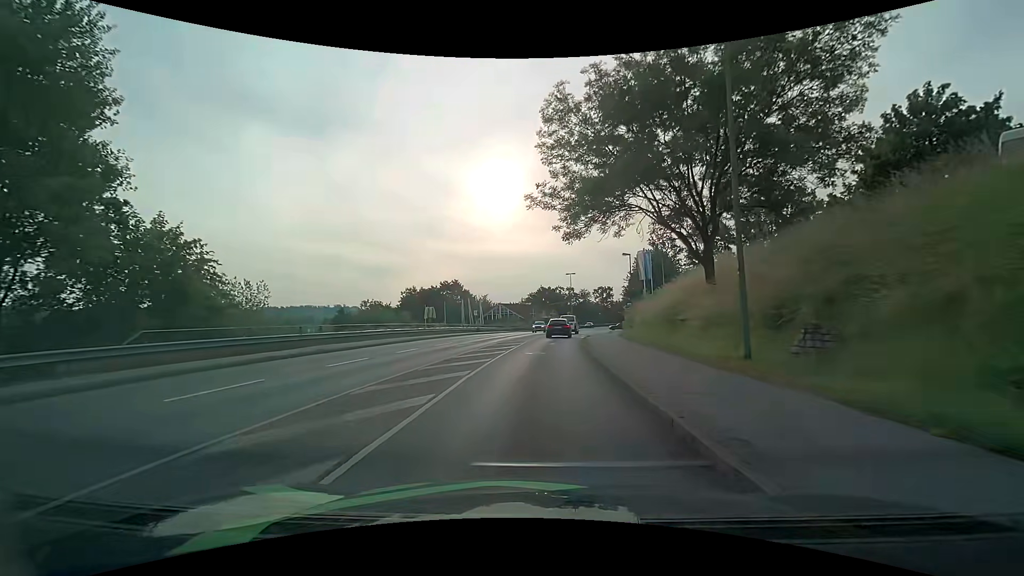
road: tertiary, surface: asphalt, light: Day
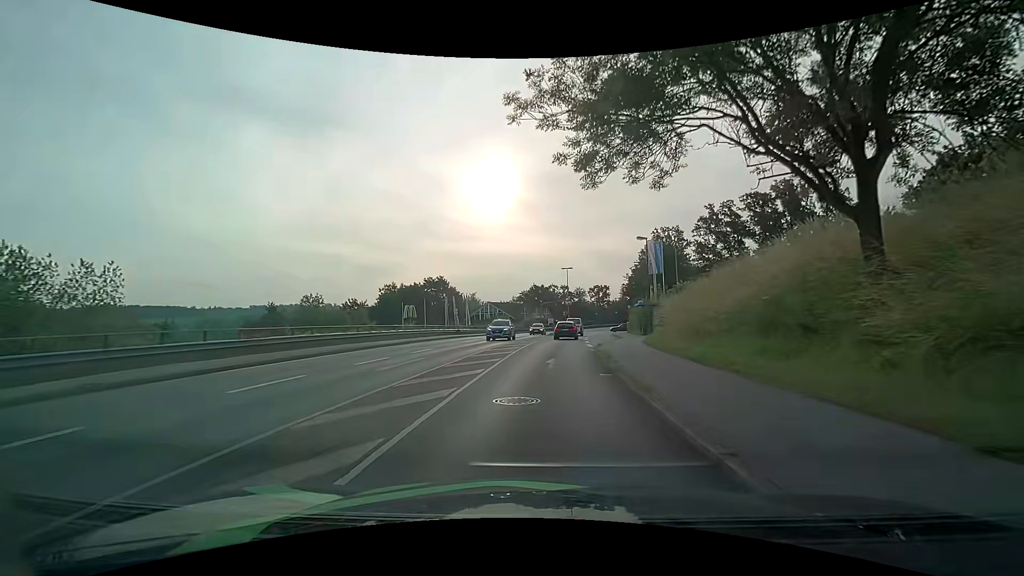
(+0.1, +10.9) m; +2°
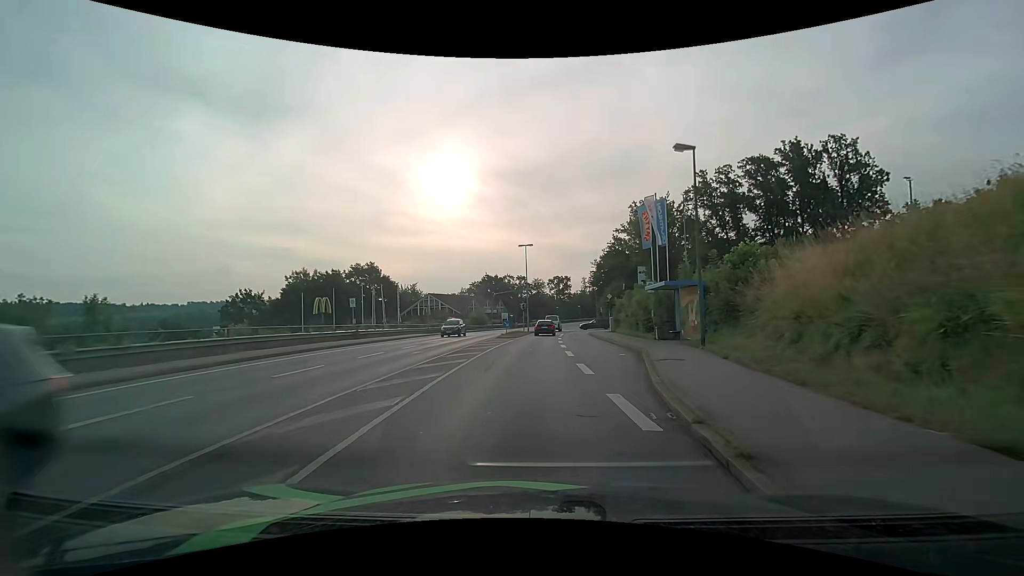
(+0.5, +20.9) m; +5°
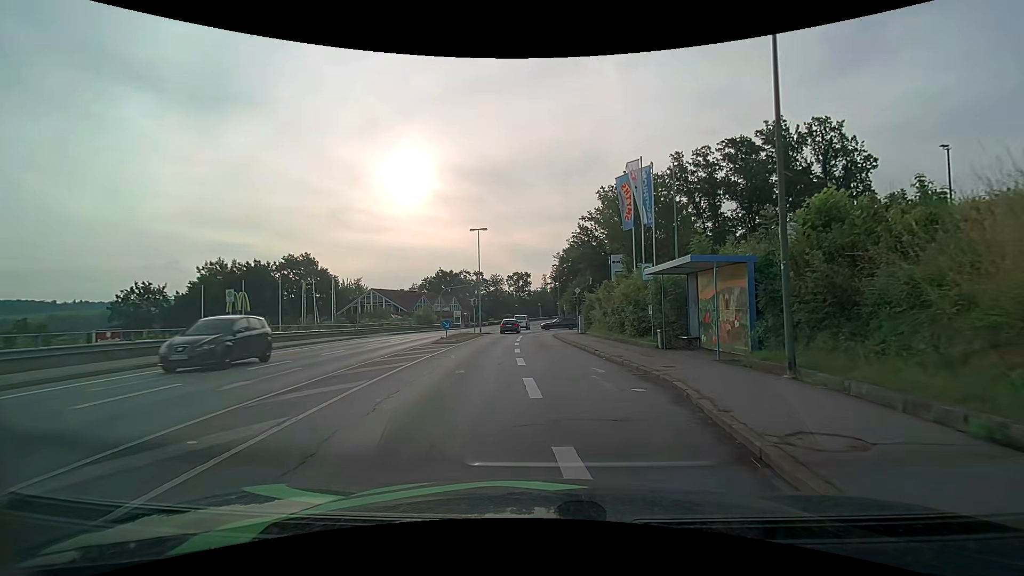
(+0.3, +9.7) m; +4°
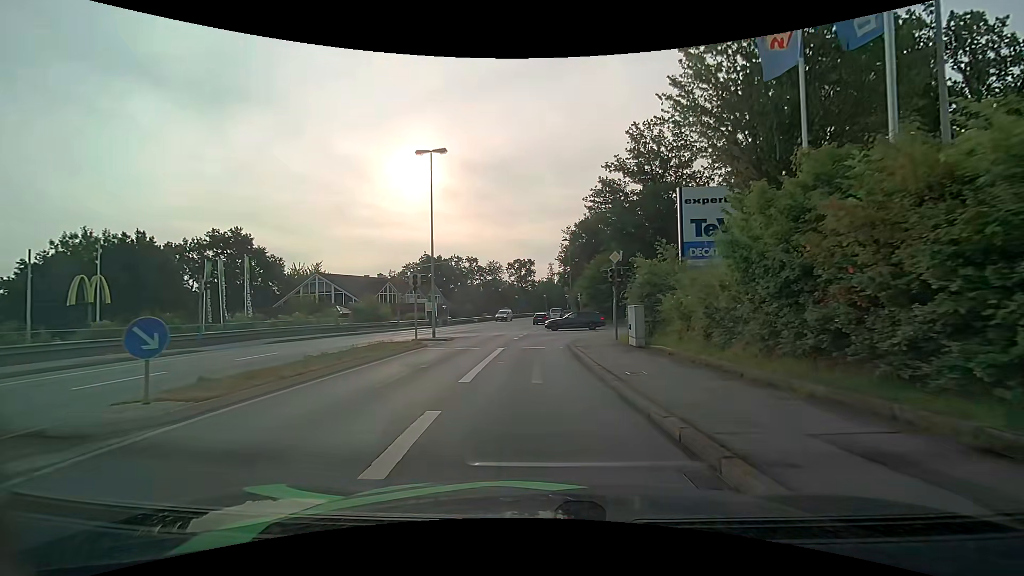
(+0.2, +22.2) m; -1°
(0, +10) (0, +20) (+1, +30) (+9, +36) (+19, +37) (+29, +37) (+39, +37) (+49, +37) (+59, +37) (+69, +37) m
